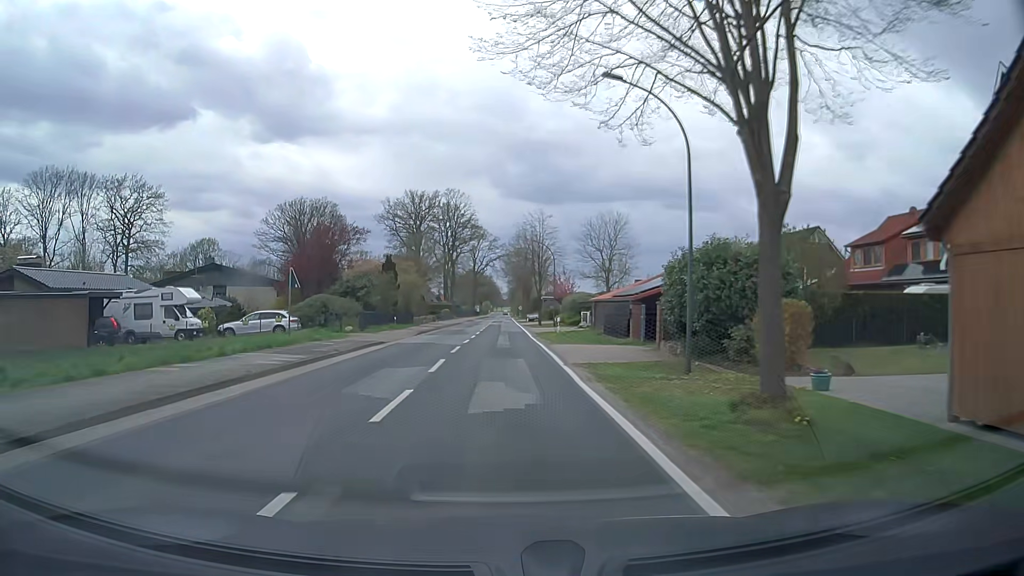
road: secondary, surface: asphalt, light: Day
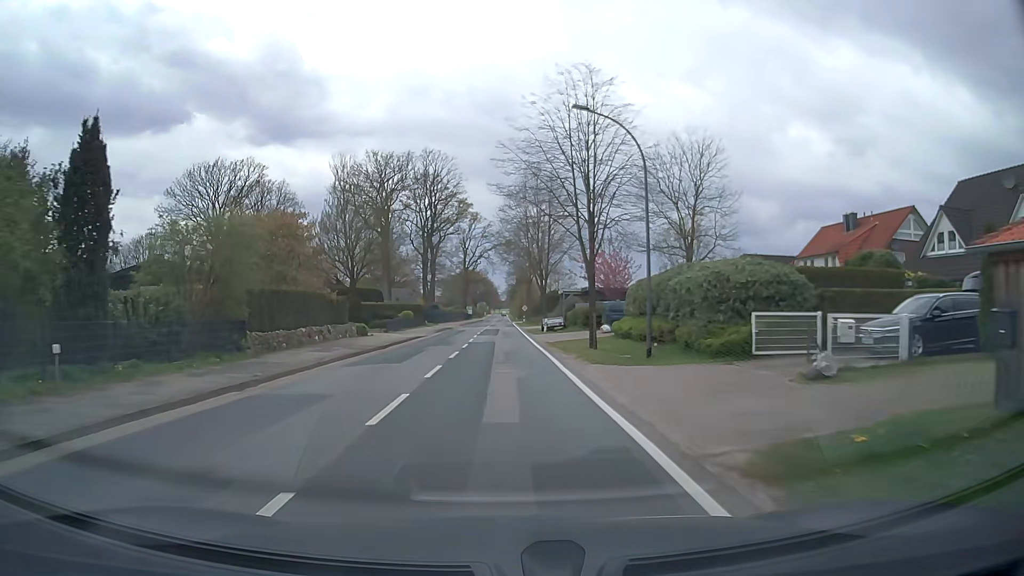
(+0.1, +37.6) m; 0°
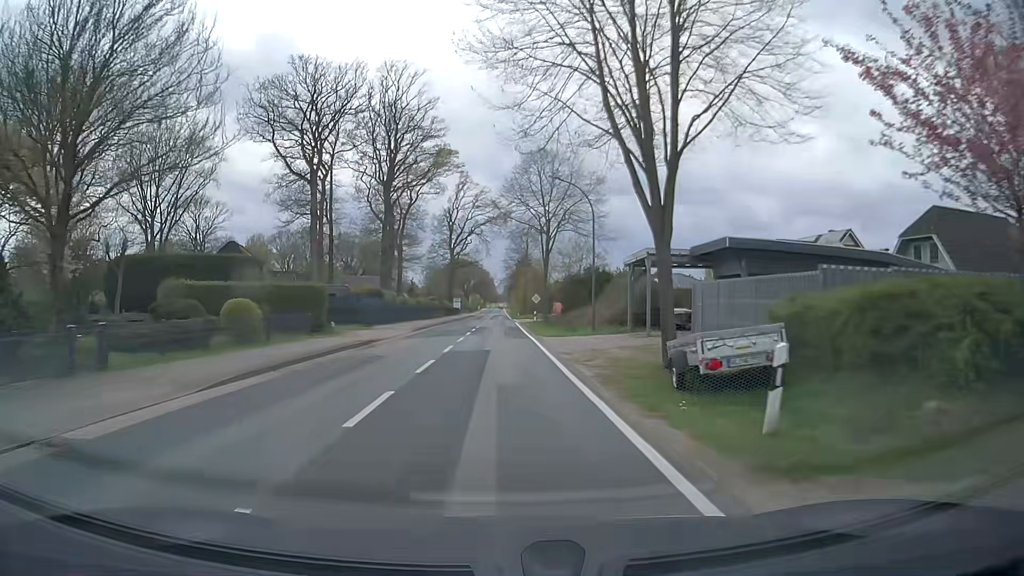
(+0.2, +38.1) m; +1°
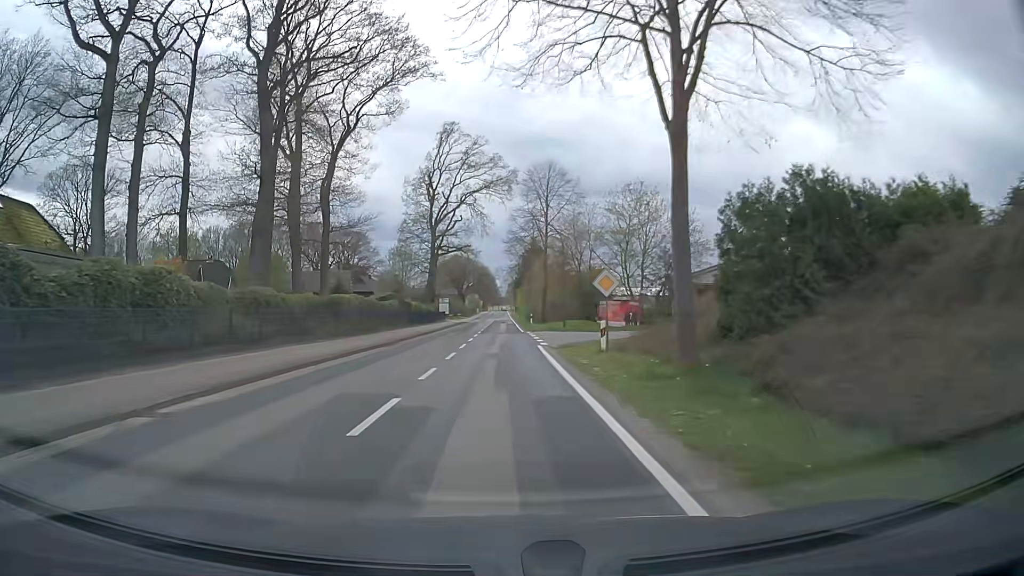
(-0.1, +37.8) m; -1°
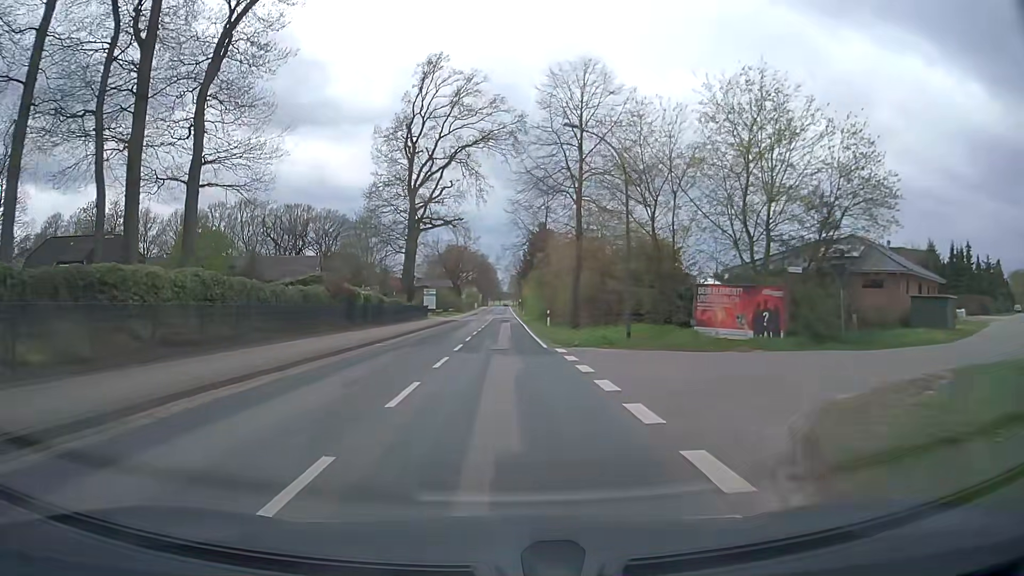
(+0.1, +22.5) m; 0°
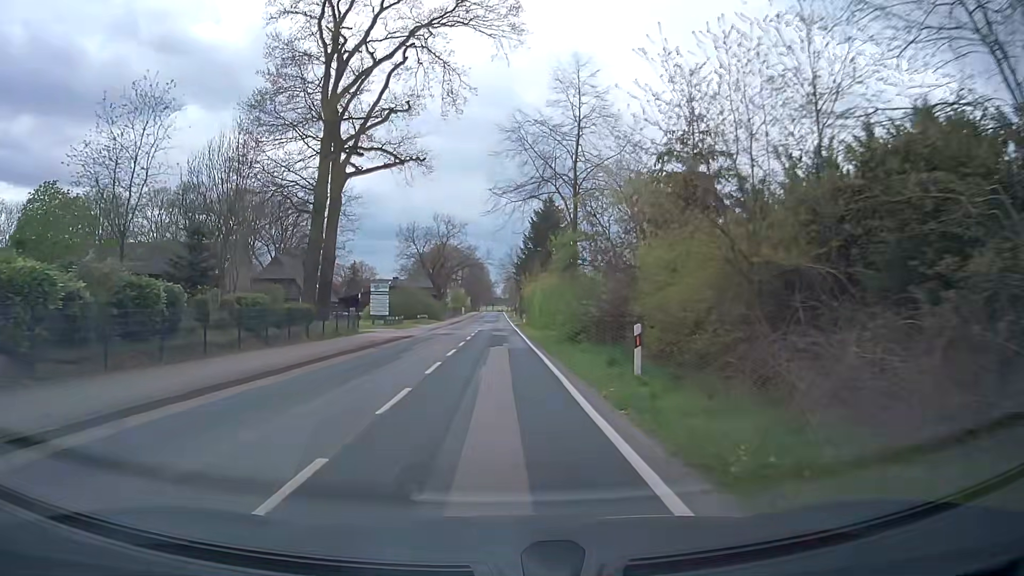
(+0.3, +29.9) m; +1°
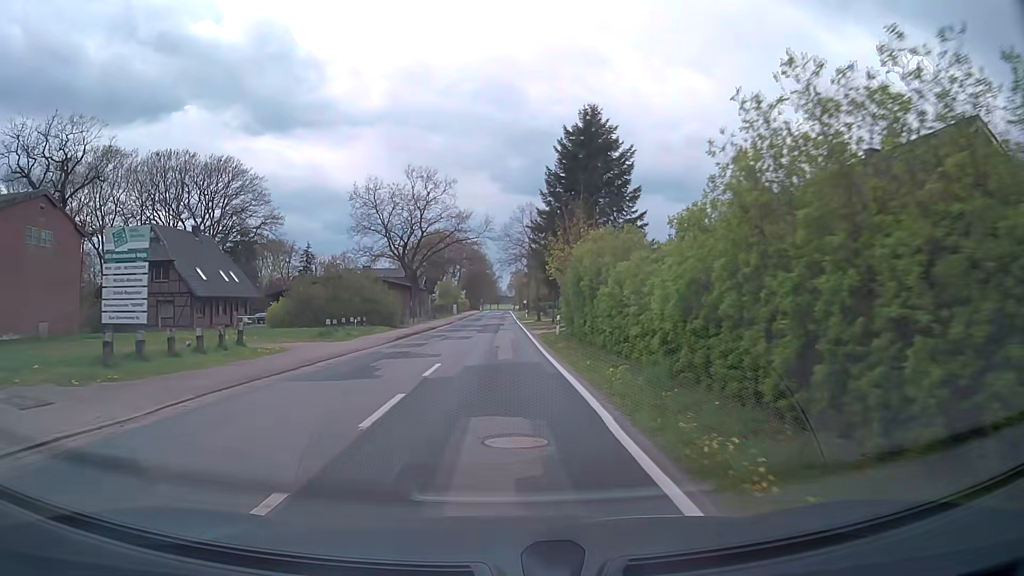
(-0.4, +37.2) m; -1°
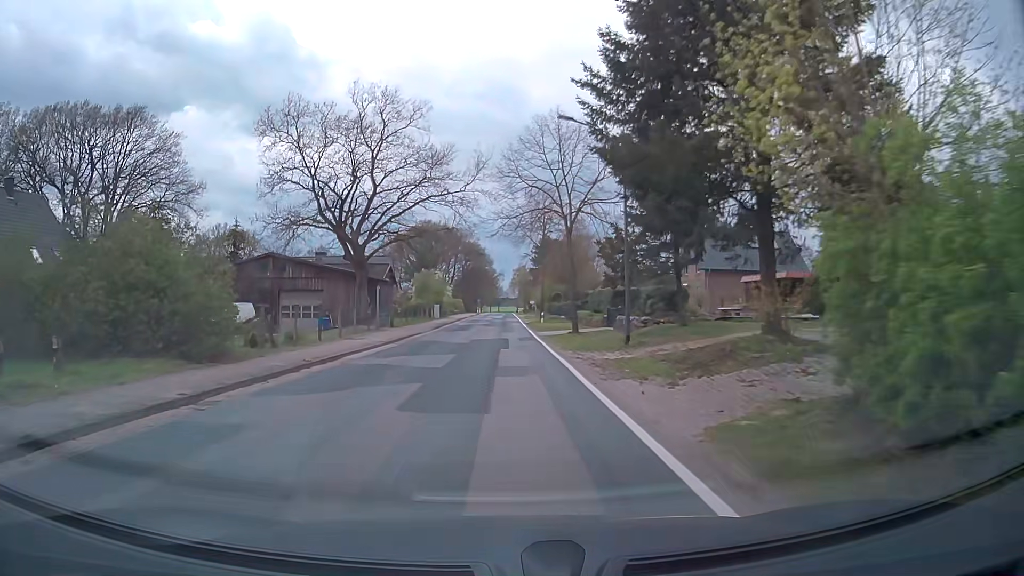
(+0.2, +29.9) m; 0°
(0, +10) (0, +20) (0, +30) (0, +40) (0, +50) (0, +60) (0, +70) (0, +80) (0, +90) (0, +100) m
